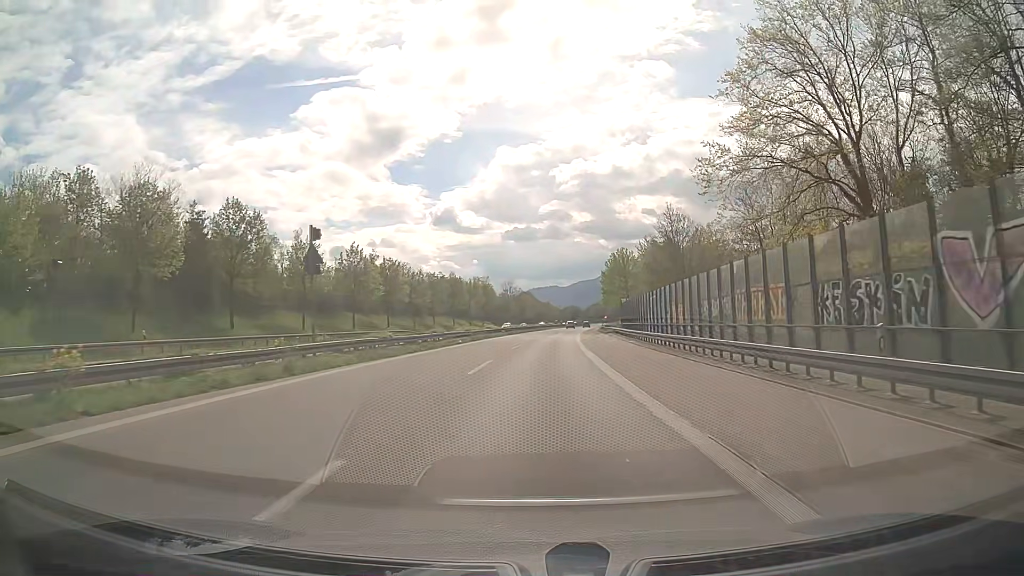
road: trunk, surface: asphalt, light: Day
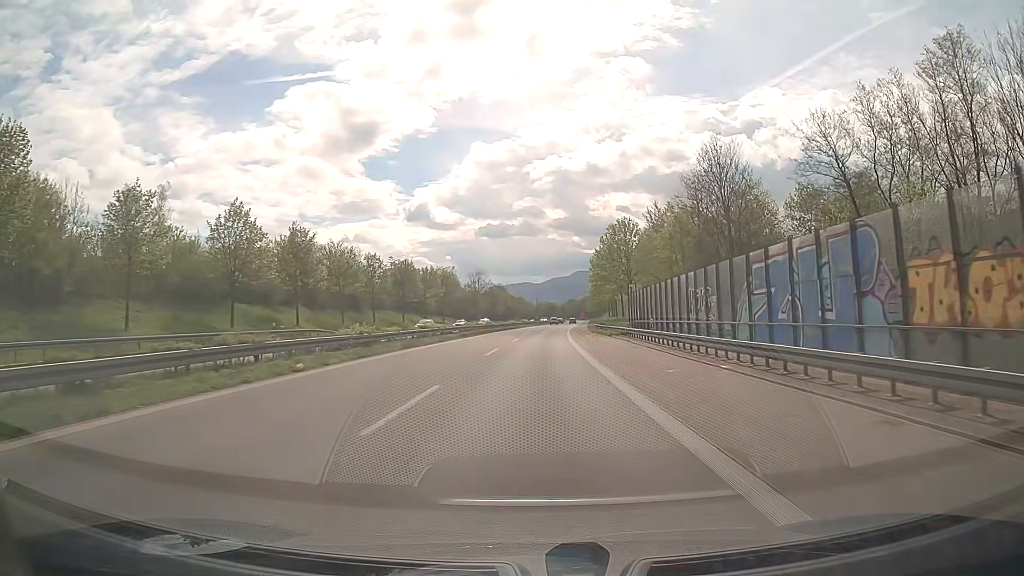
(+0.6, +27.3) m; +2°
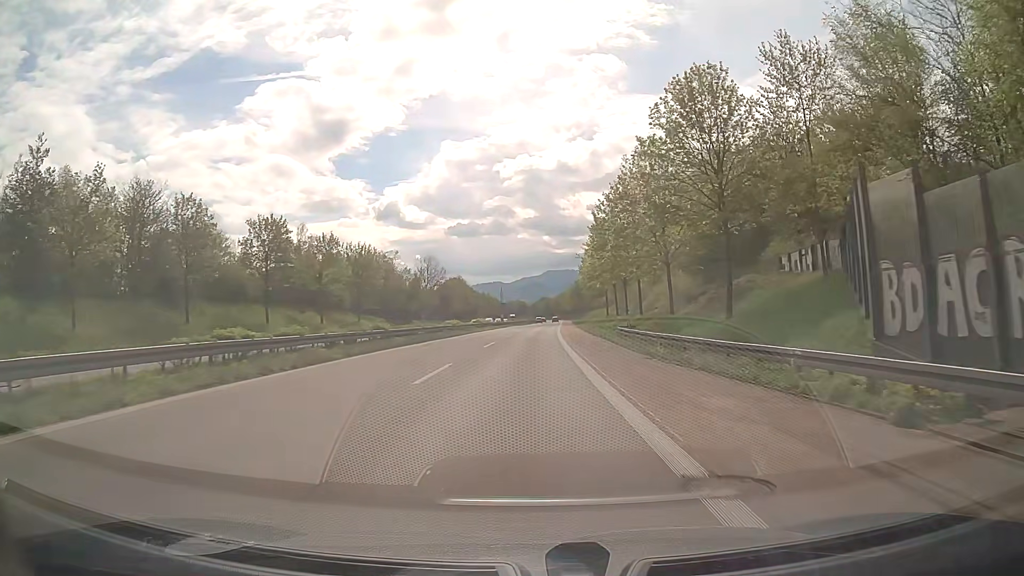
(+1.3, +46.0) m; +3°
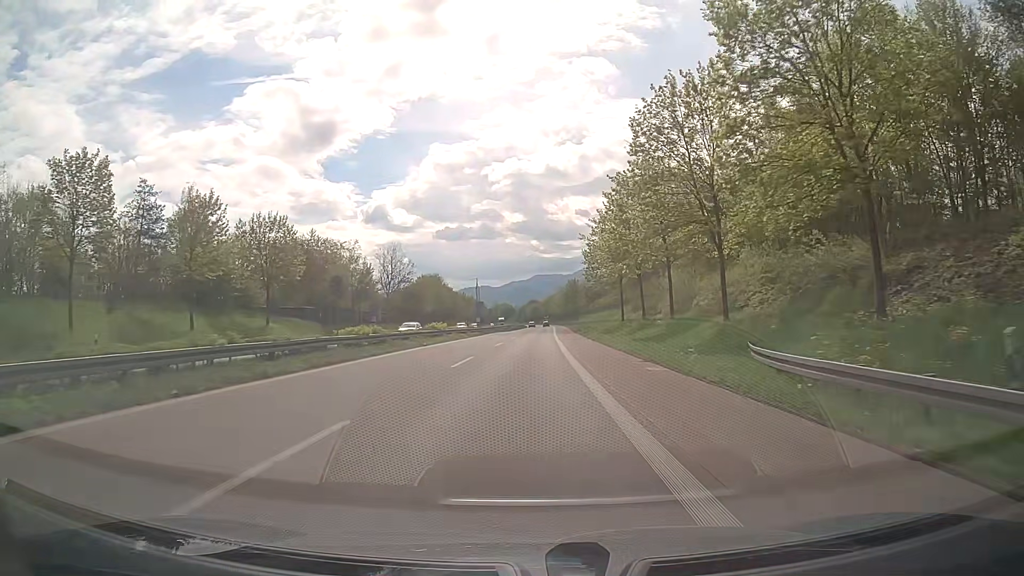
(+0.2, +27.9) m; +2°
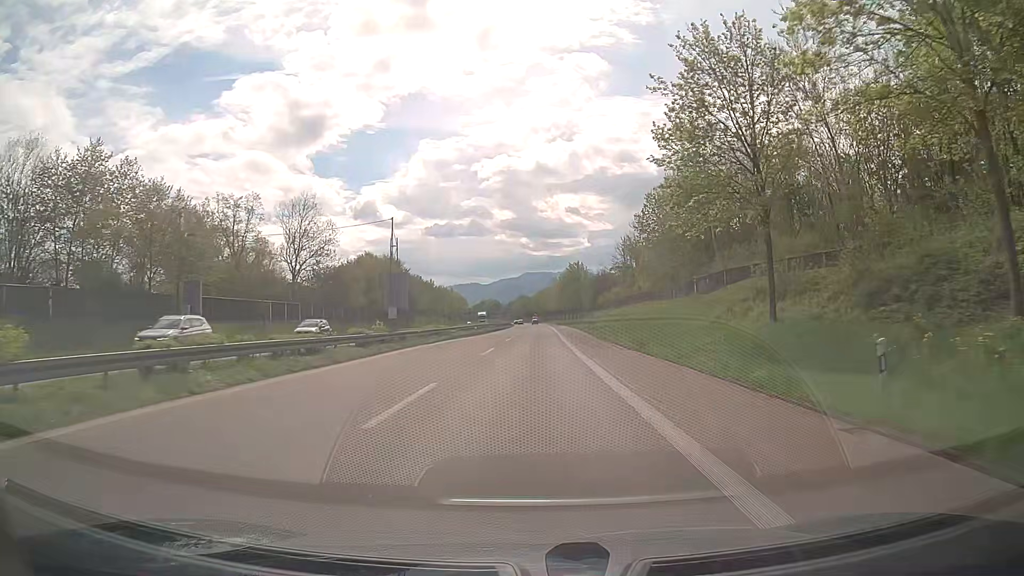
(-0.2, +46.6) m; 0°
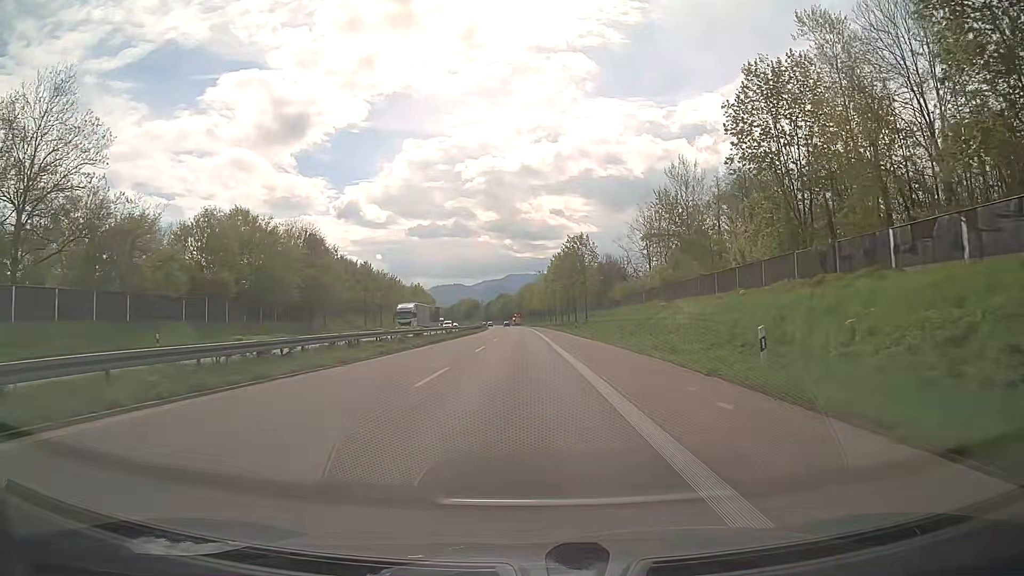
(+0.7, +46.3) m; +1°
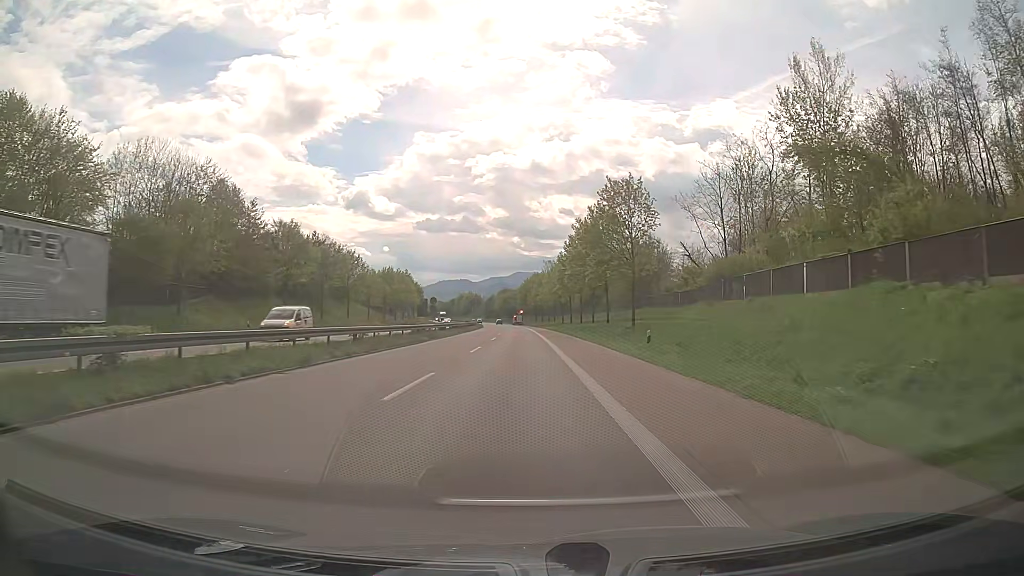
(0.0, +37.0) m; 0°
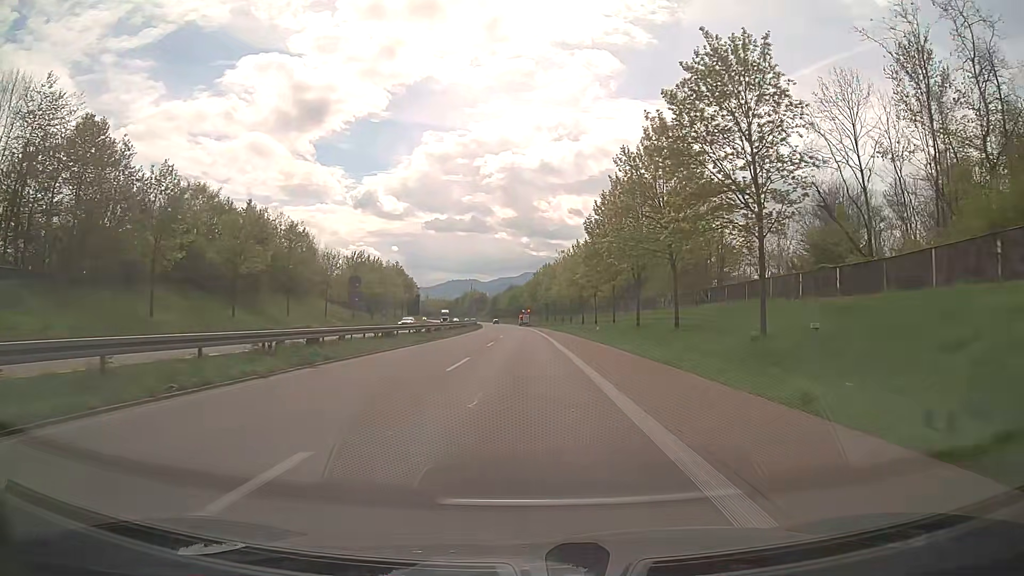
(-0.3, +27.9) m; -1°
(0, +10) (0, +20) (0, +30) (0, +40) (0, +50) (0, +60) (-1, +70) (-1, +80) (-1, +90) (-1, +100) m
